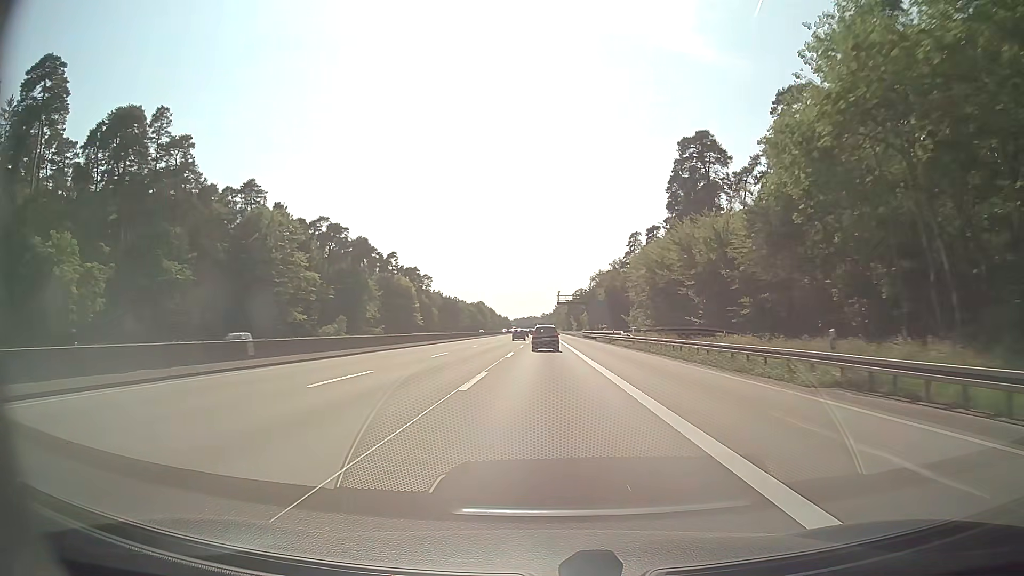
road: motorway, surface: asphalt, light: Day
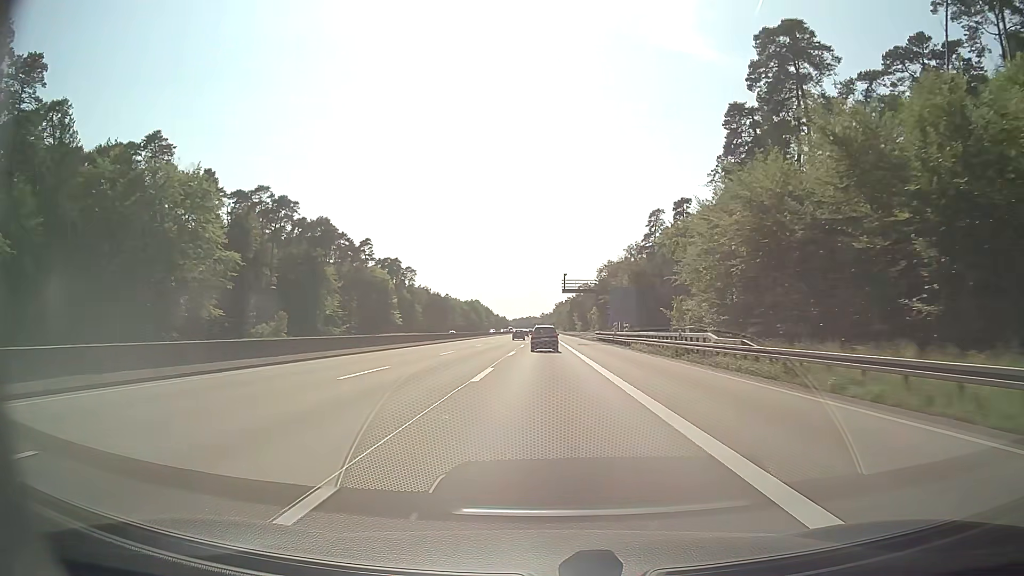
(0.0, +33.3) m; 0°
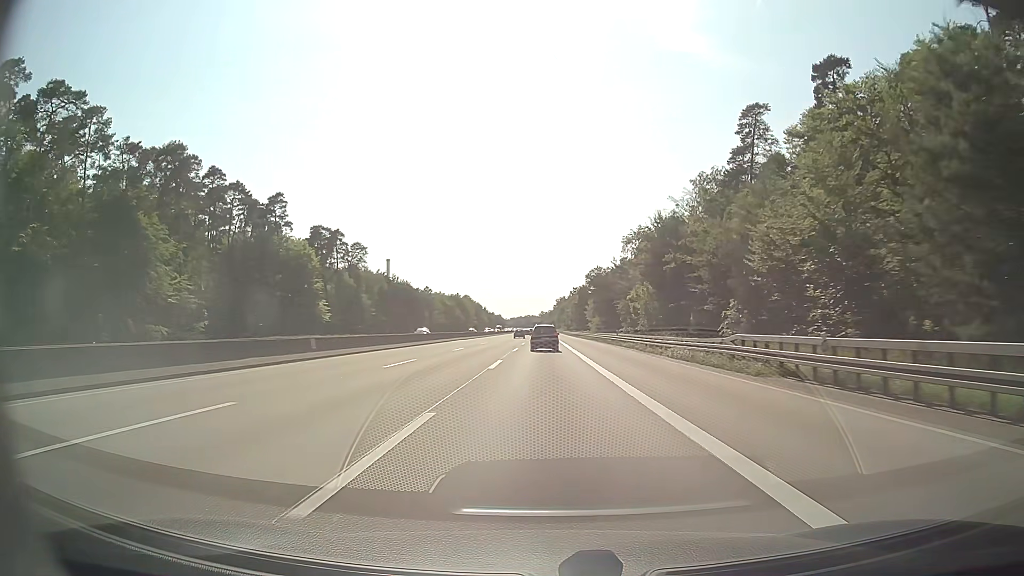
(+0.1, +66.6) m; 0°
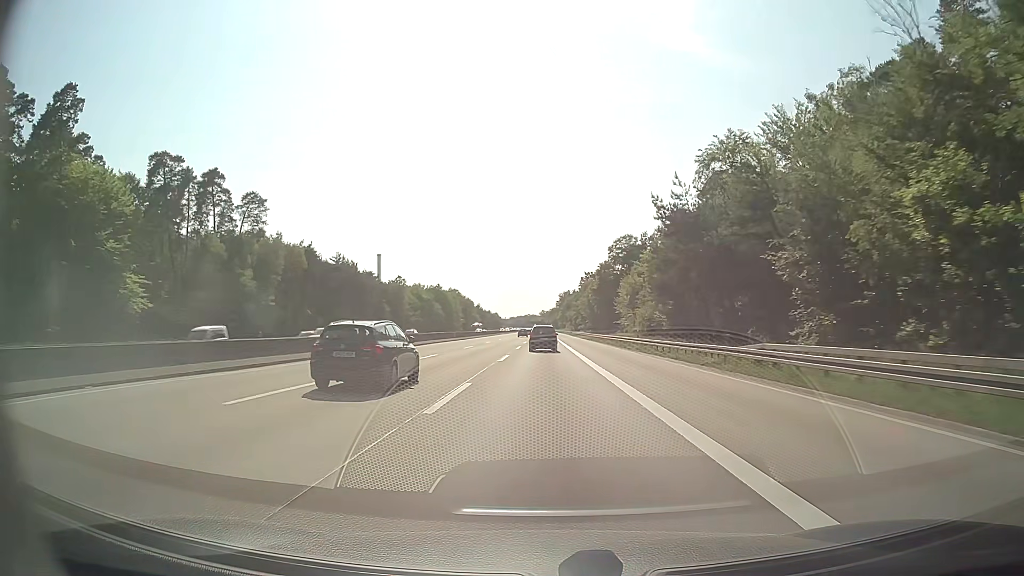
(0.0, +66.5) m; 0°
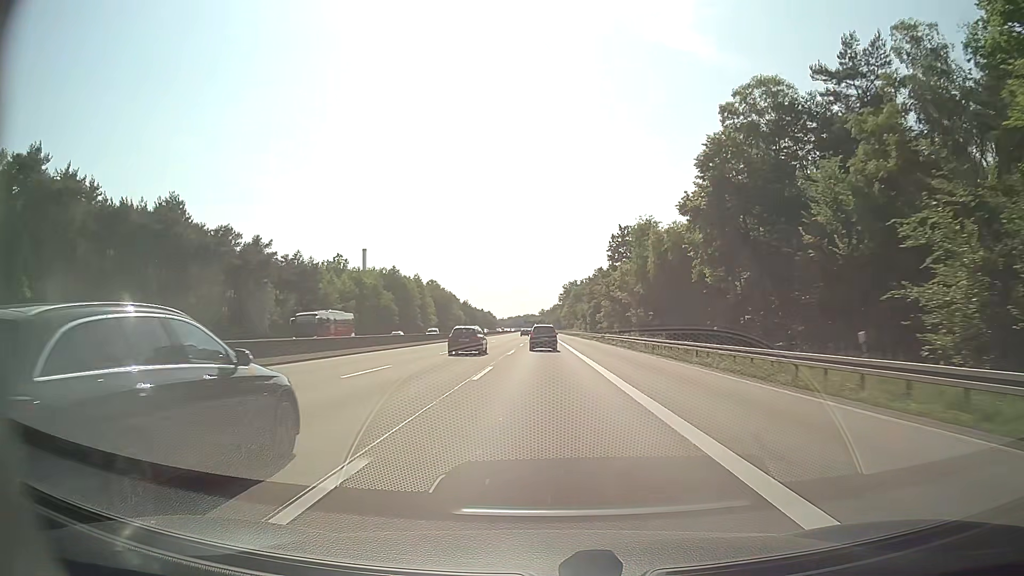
(0.0, +83.0) m; 0°
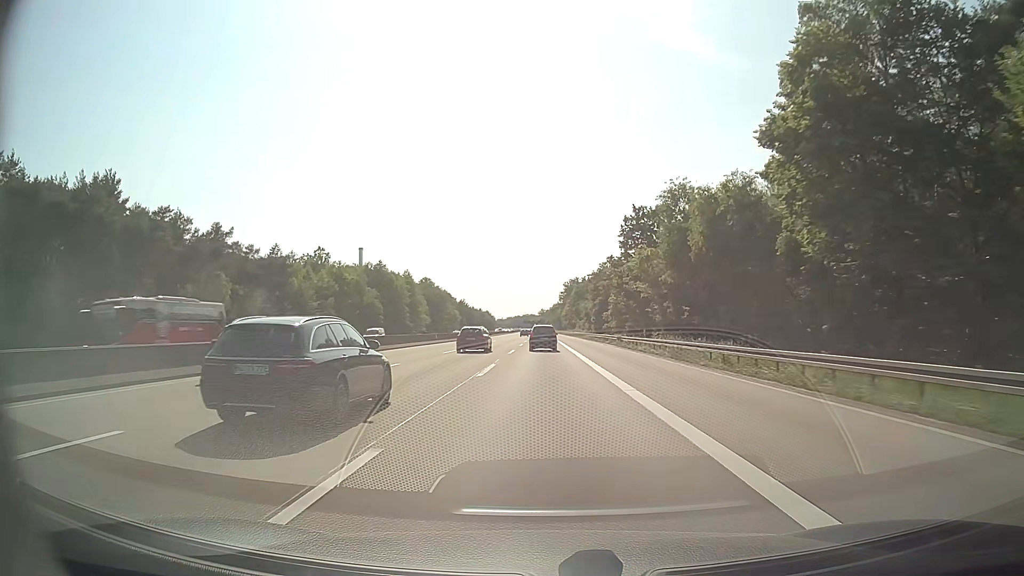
(0.0, +16.6) m; 0°
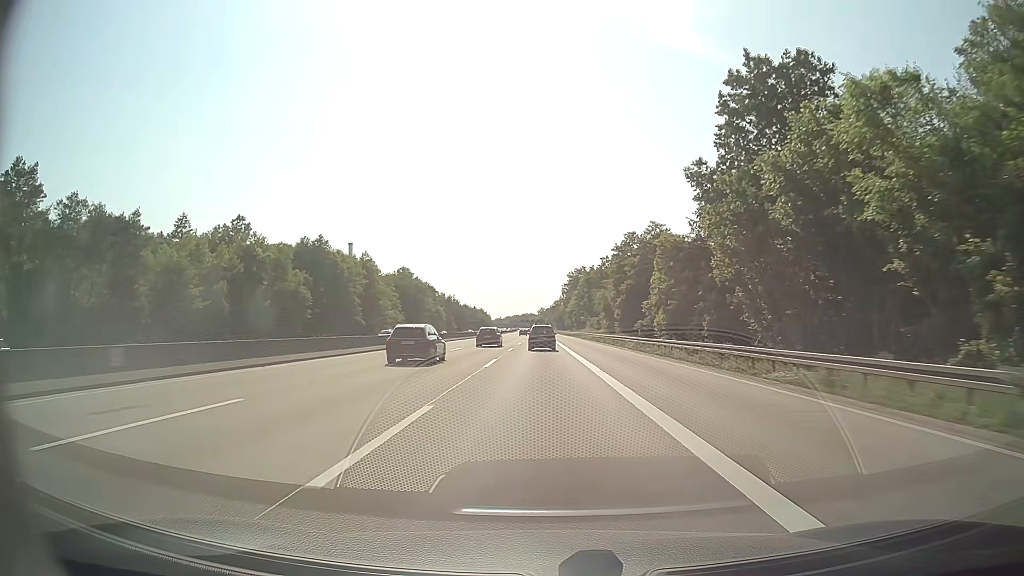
(+0.1, +49.8) m; 0°
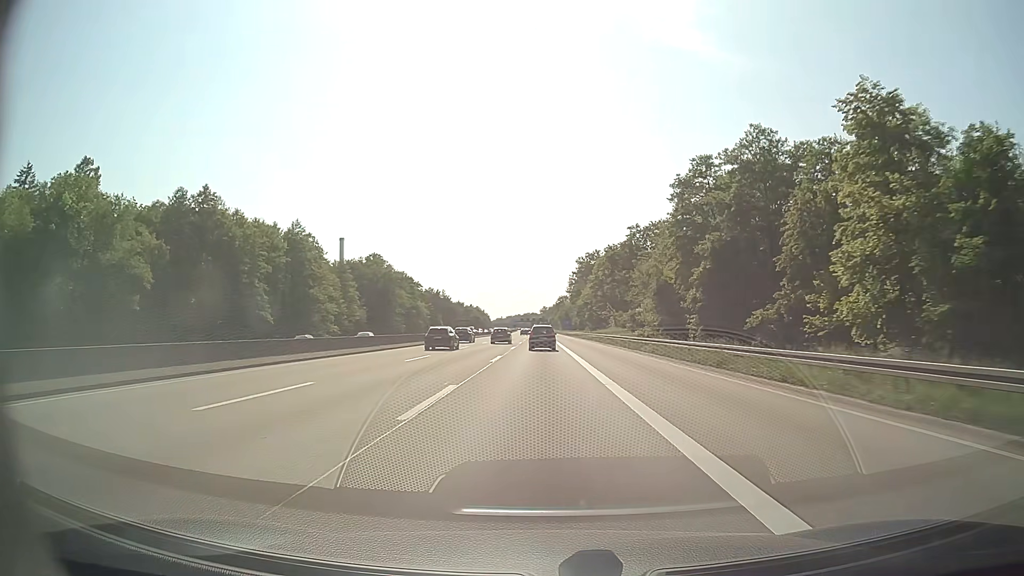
(-0.2, +49.8) m; 0°
(0, +10) (0, +20) (0, +30) (0, +40) (0, +50) (0, +60) (0, +70) (0, +80) (0, +90) (0, +100) m
